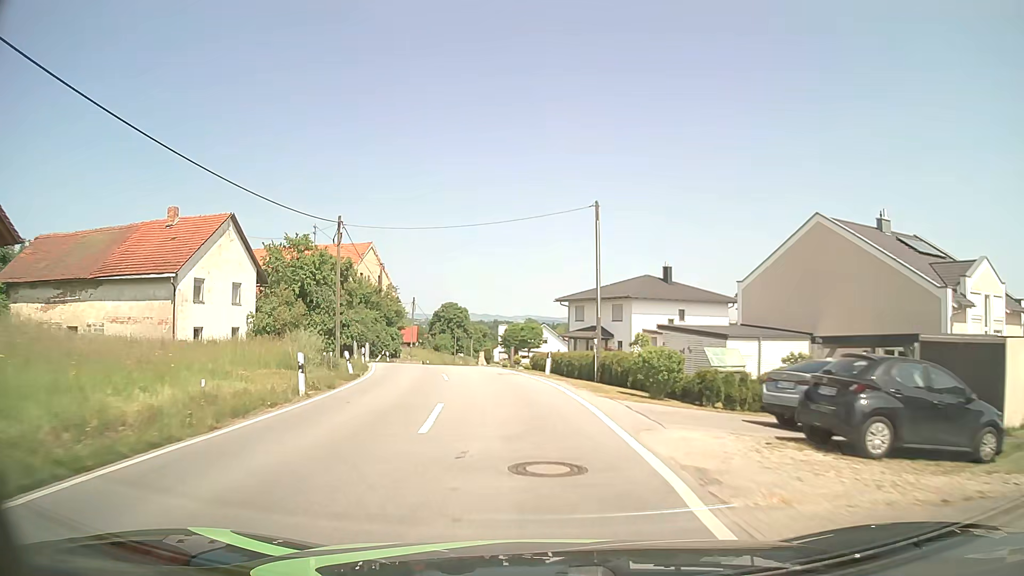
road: tertiary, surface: asphalt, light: Day
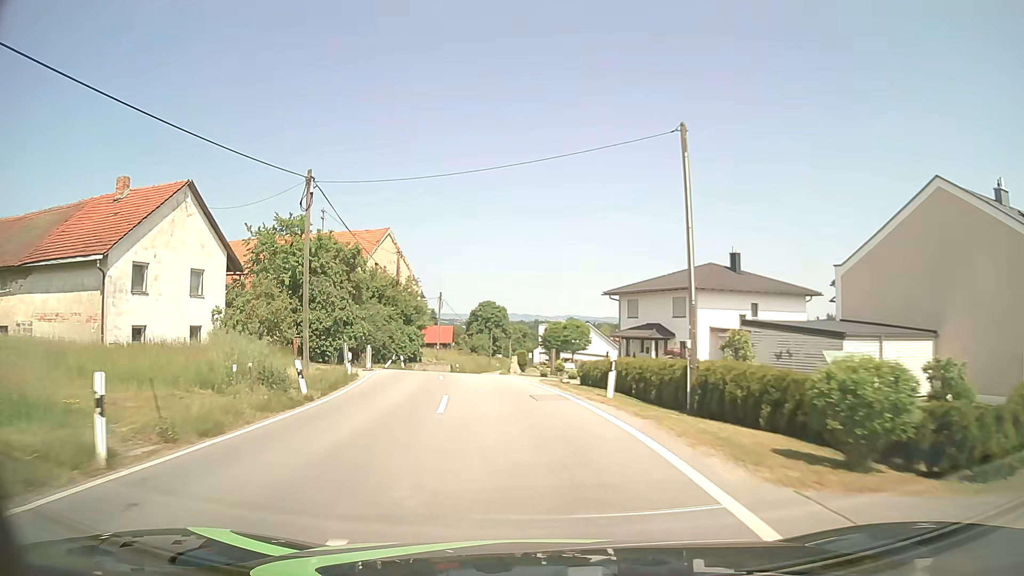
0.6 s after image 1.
(-0.2, +9.1) m; -3°
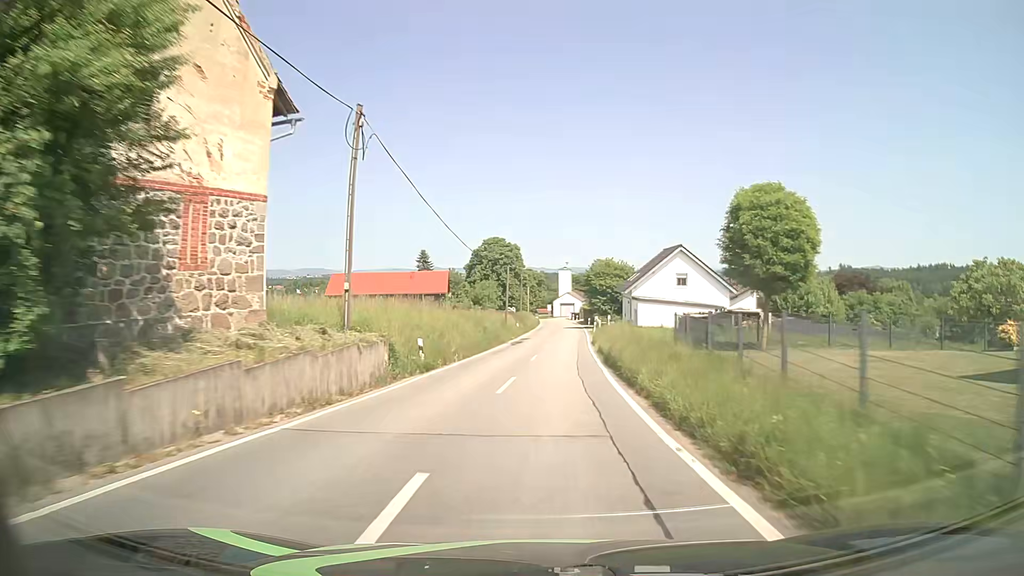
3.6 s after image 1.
(-3.9, +45.5) m; 0°
(0, +10) (+1, +20) (+1, +30) (+2, +40) (+2, +50) (+3, +60) (+3, +70) (+4, +80) (+4, +90) (+4, +100) m
